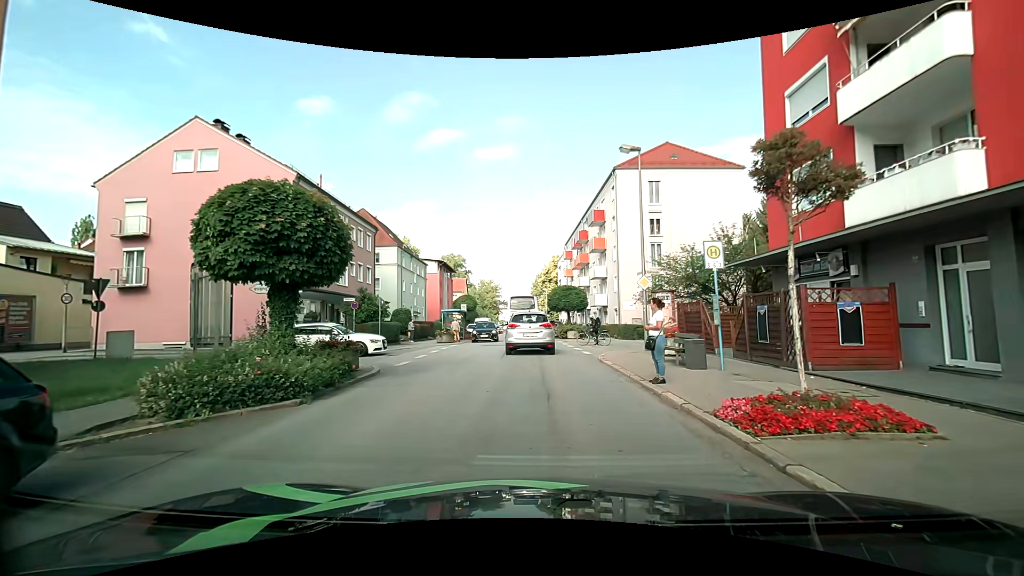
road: tertiary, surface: asphalt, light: Day
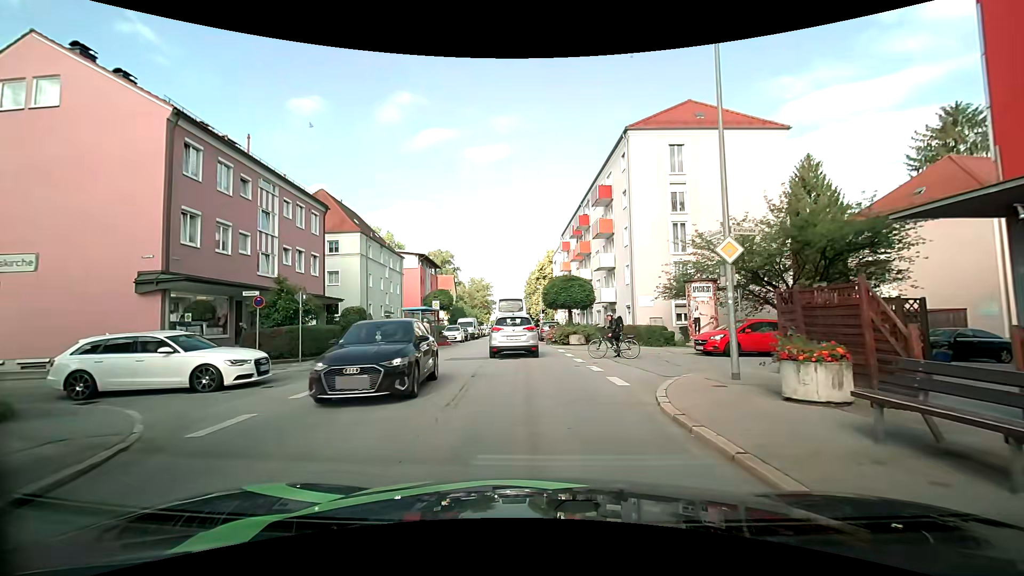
(+0.1, +9.1) m; +1°
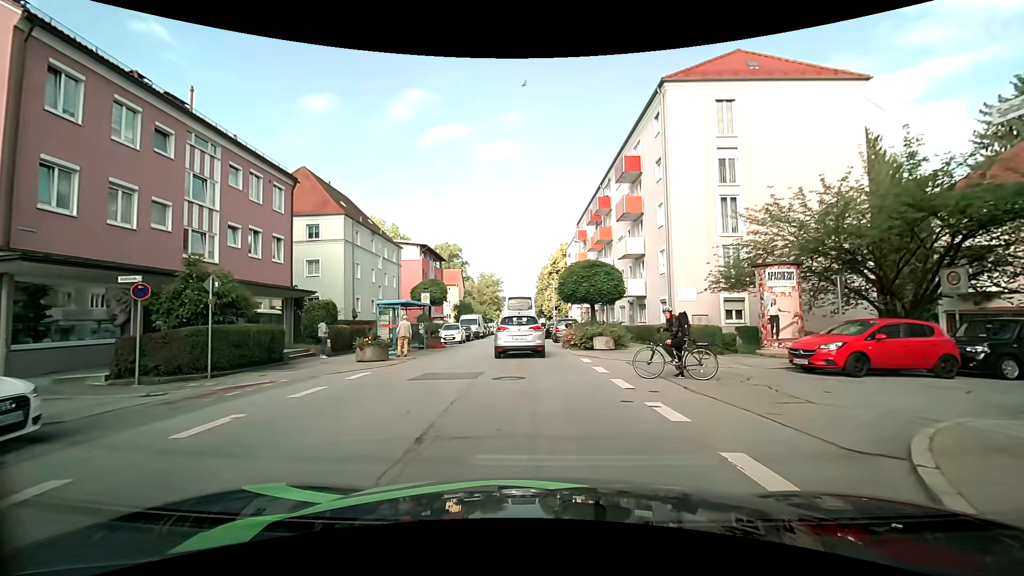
(-0.1, +6.5) m; -2°
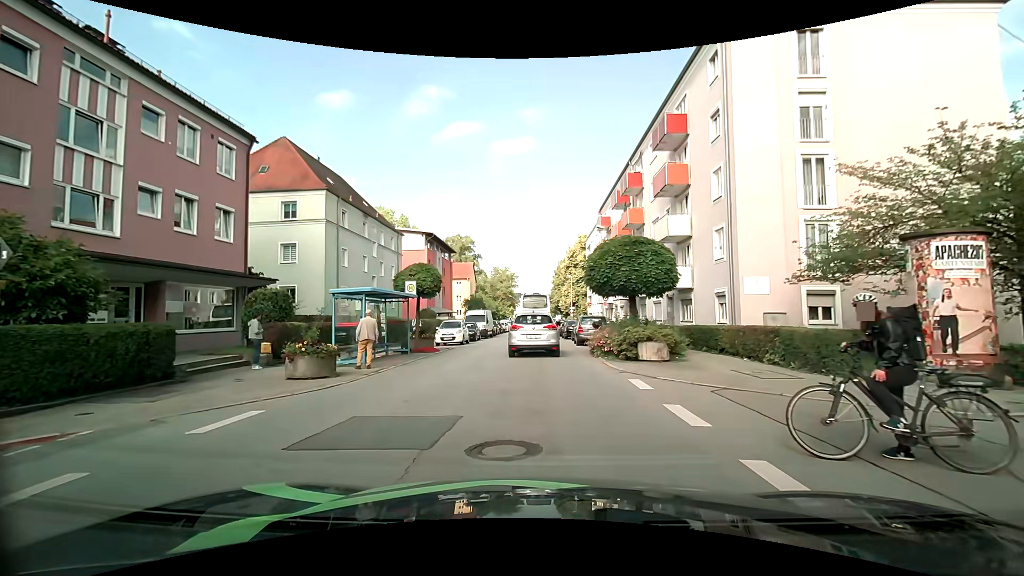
(0.0, +6.4) m; -1°
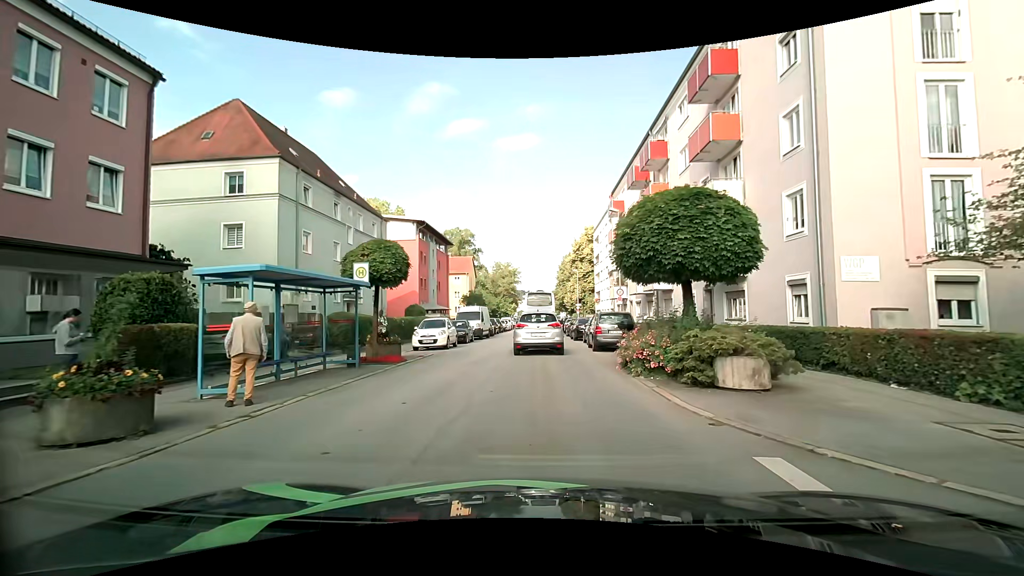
(-0.1, +6.2) m; -2°
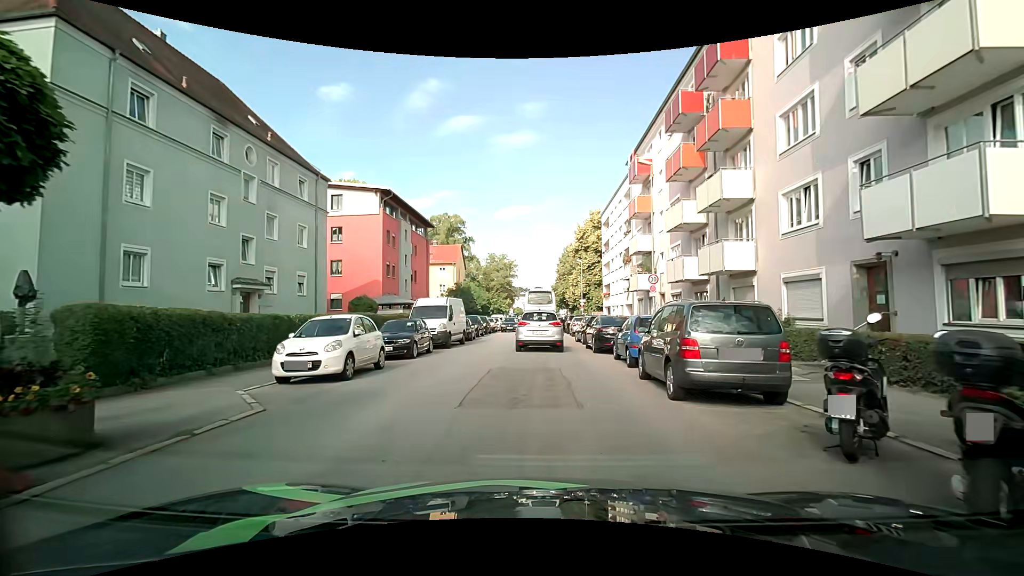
(+0.2, +12.1) m; +2°
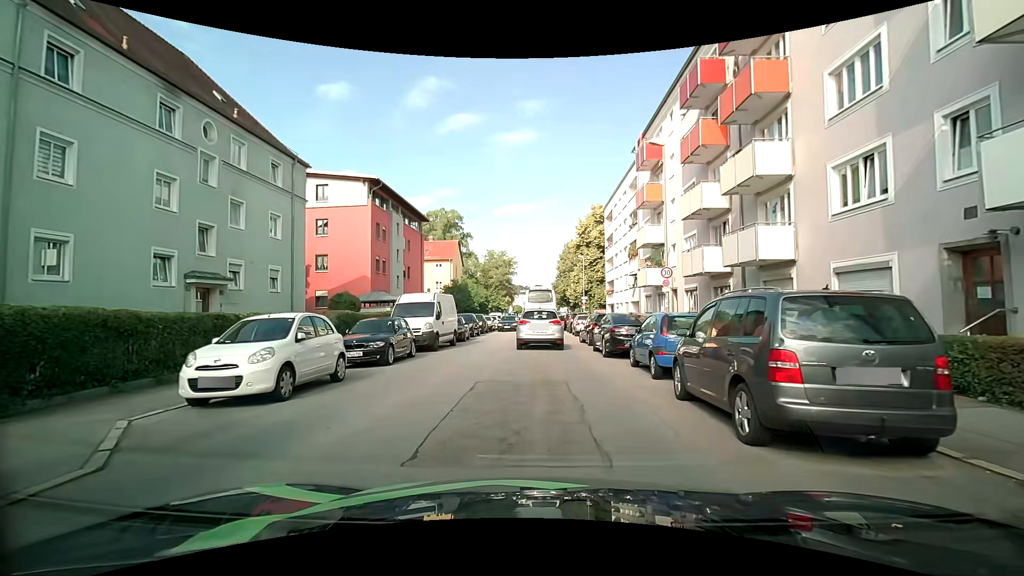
(0.0, +2.9) m; -1°
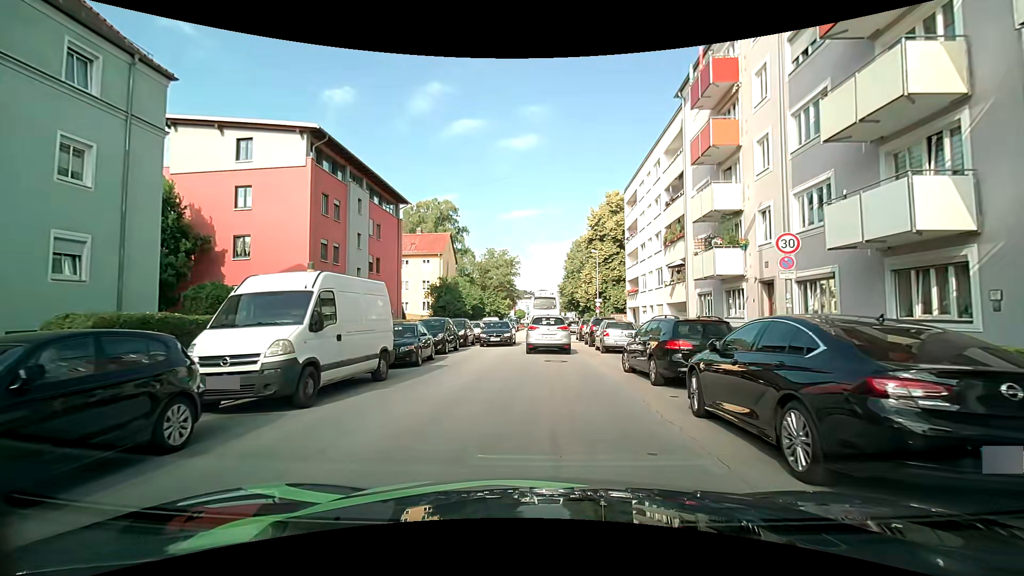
(0.0, +11.6) m; 0°
(0, +10) (0, +20) (0, +30) (0, +40) (0, +50) (0, +60) (+1, +70) (+1, +80) (+1, +90) (+1, +100) m
